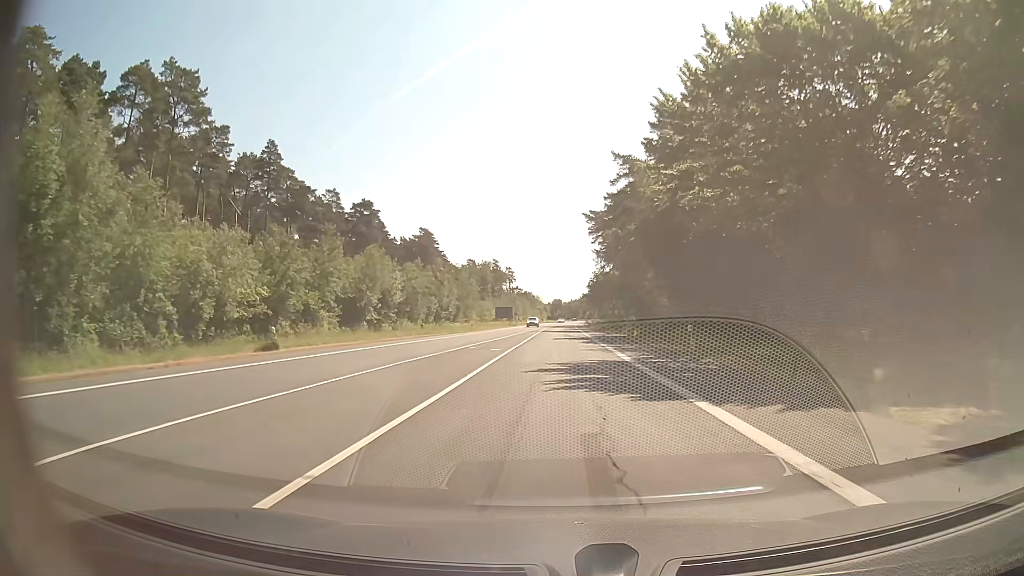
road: secondary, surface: asphalt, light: Day
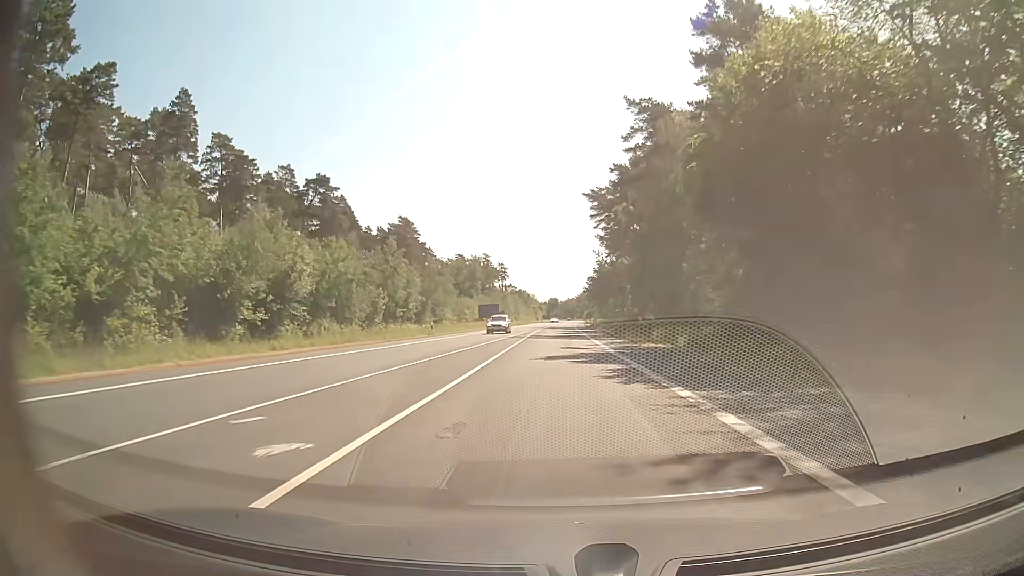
(+0.1, +22.5) m; 0°
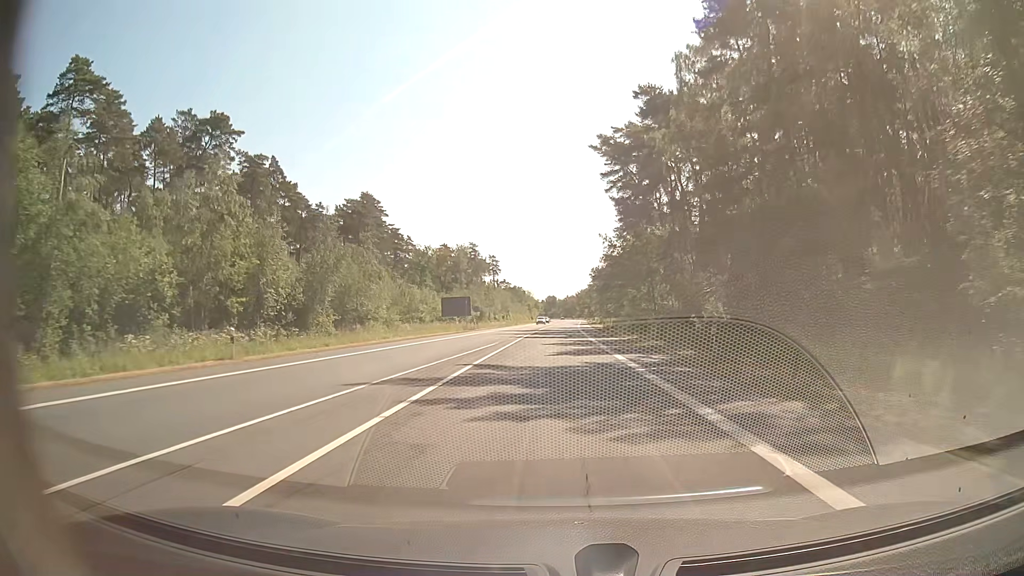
(+0.2, +33.8) m; 0°
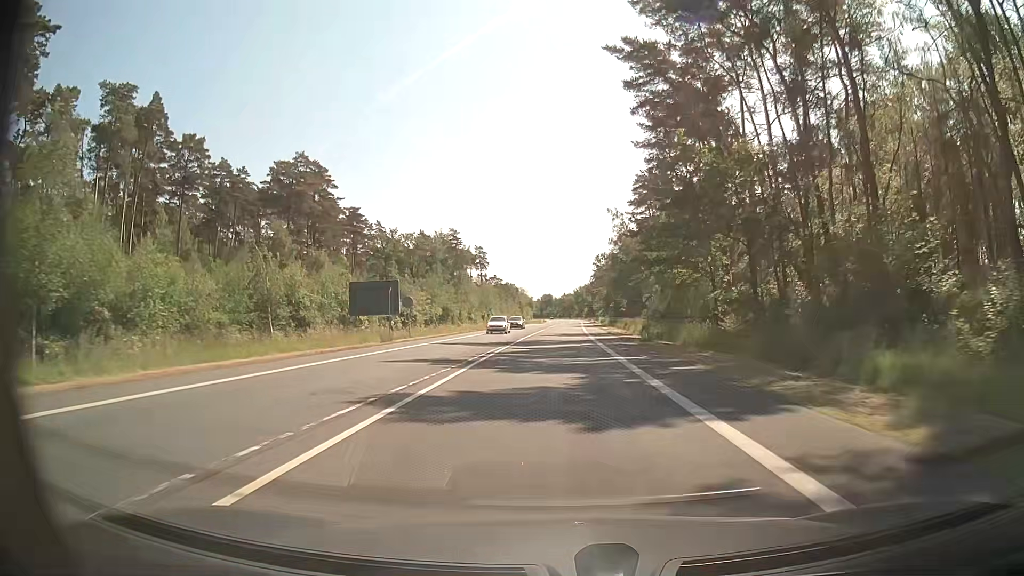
(+0.2, +33.8) m; +1°
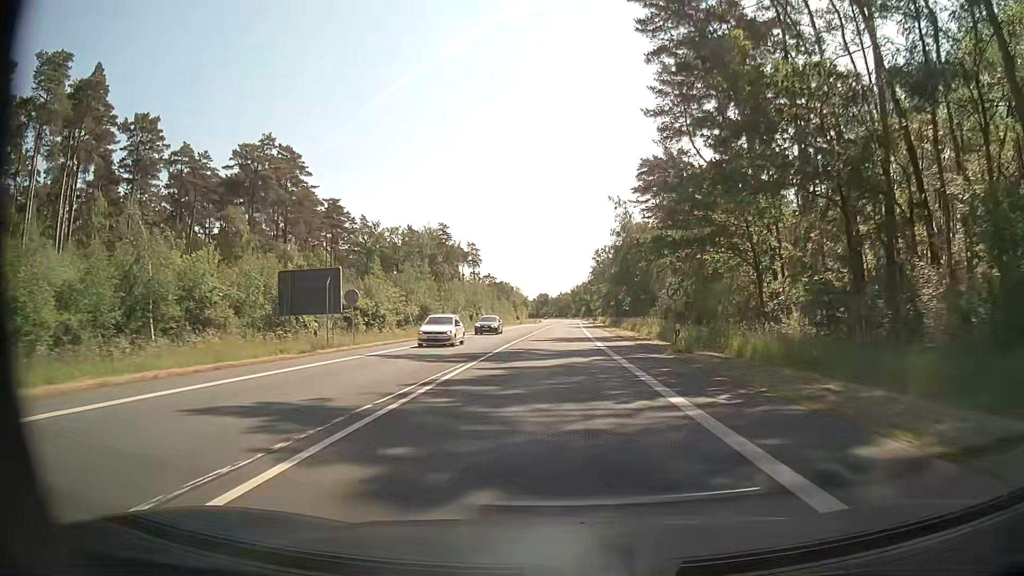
(-0.1, +11.2) m; +1°
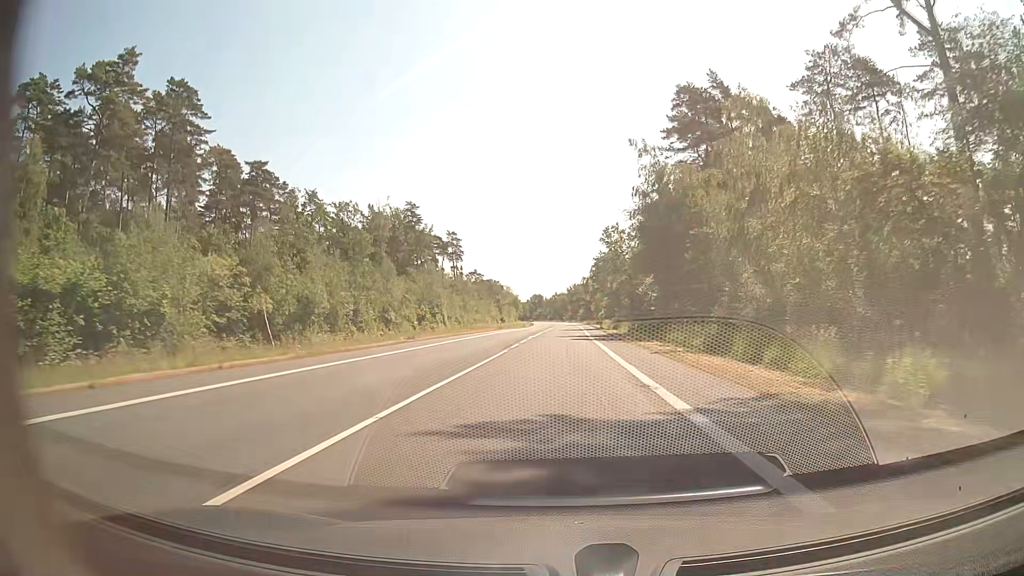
(-0.3, +34.2) m; 0°
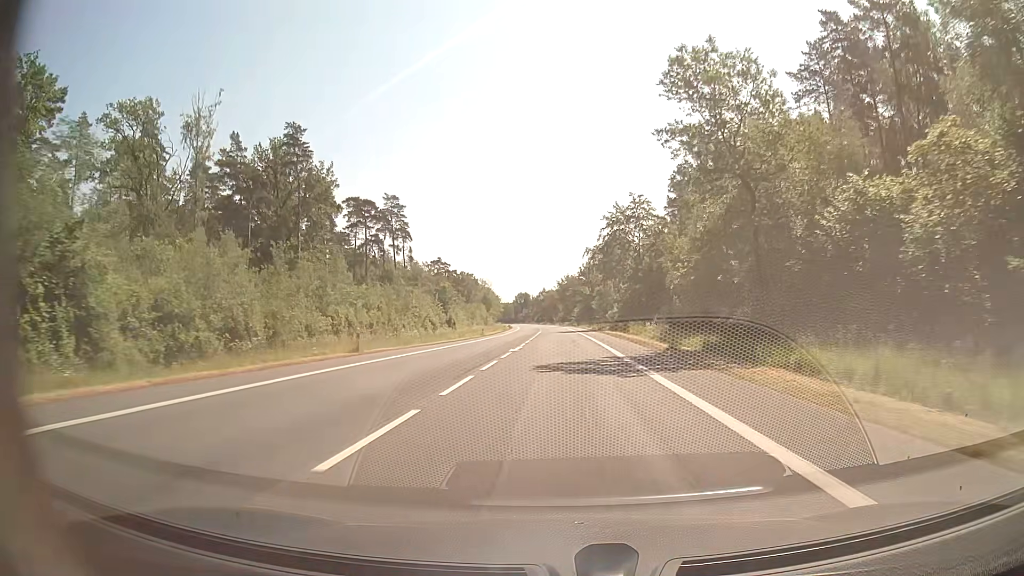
(+0.8, +61.7) m; +1°
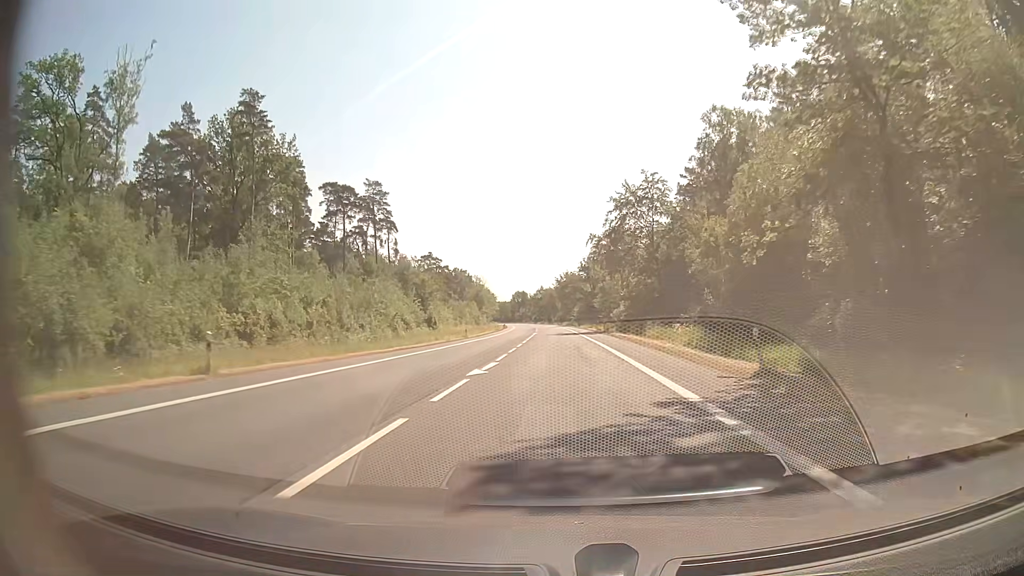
(+0.1, +13.2) m; +1°
(0, +10) (0, +20) (0, +30) (0, +40) (0, +50) (0, +60) (-1, +70) (-1, +80) (-1, +90) (-2, +100) m
